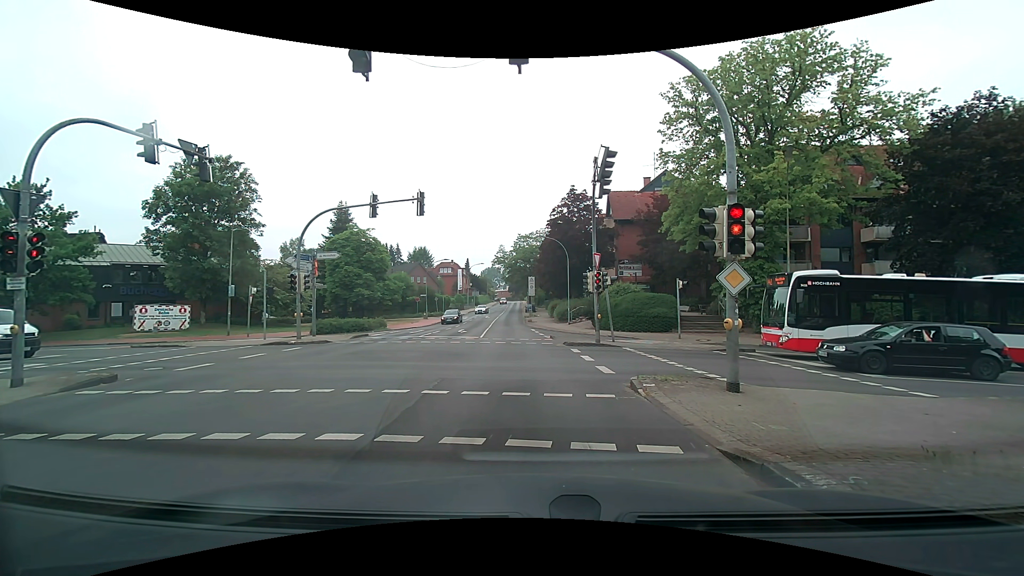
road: secondary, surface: asphalt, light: Day
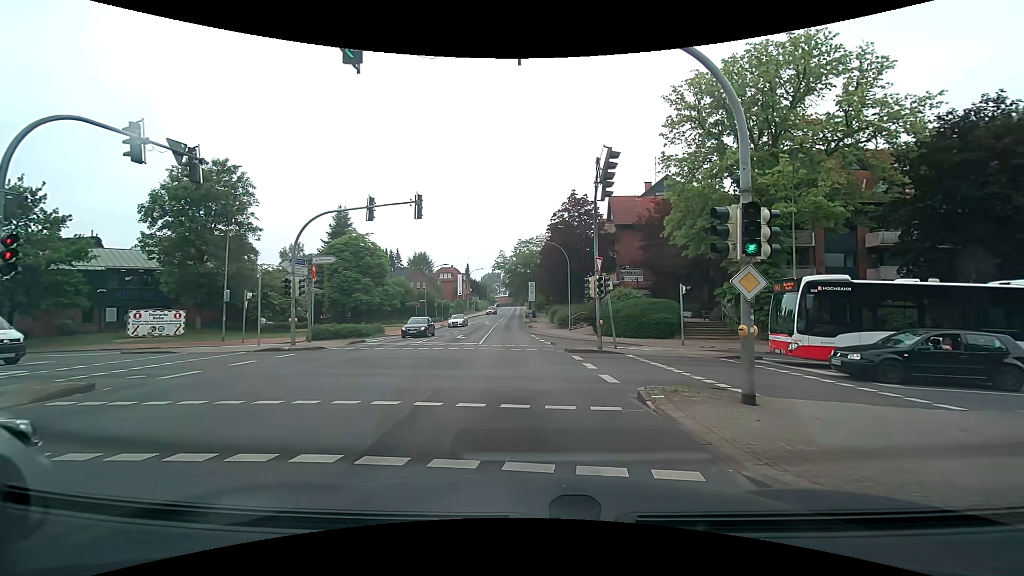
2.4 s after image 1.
(0.0, +0.7) m; 0°
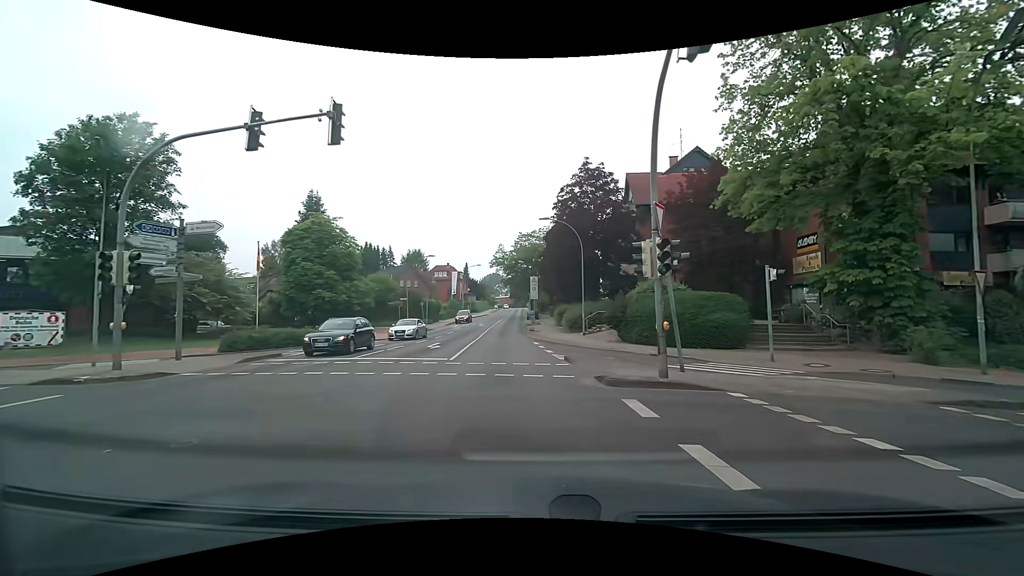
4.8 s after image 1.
(+0.3, +10.9) m; +2°
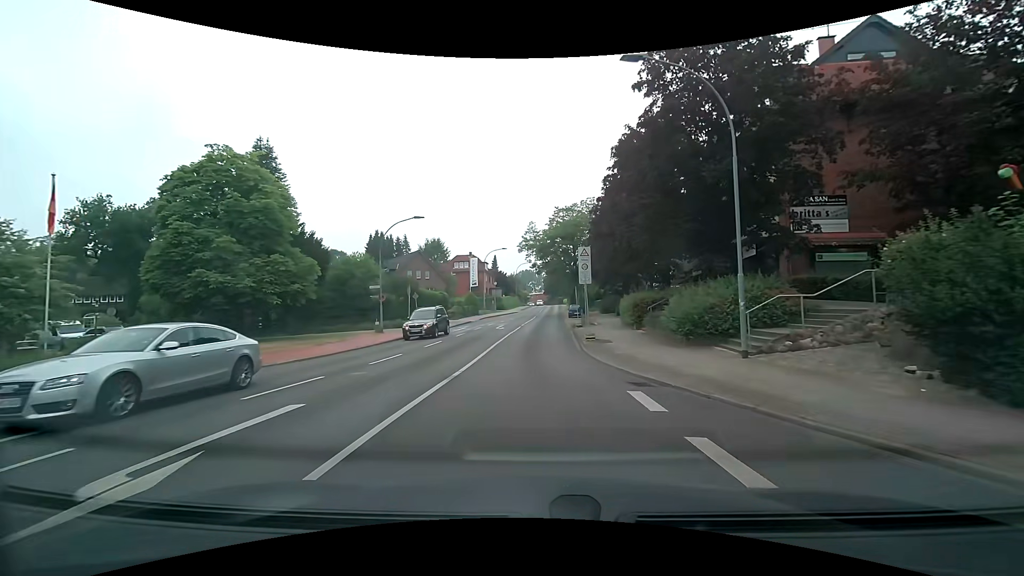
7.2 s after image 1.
(-1.1, +20.2) m; -4°
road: tertiary
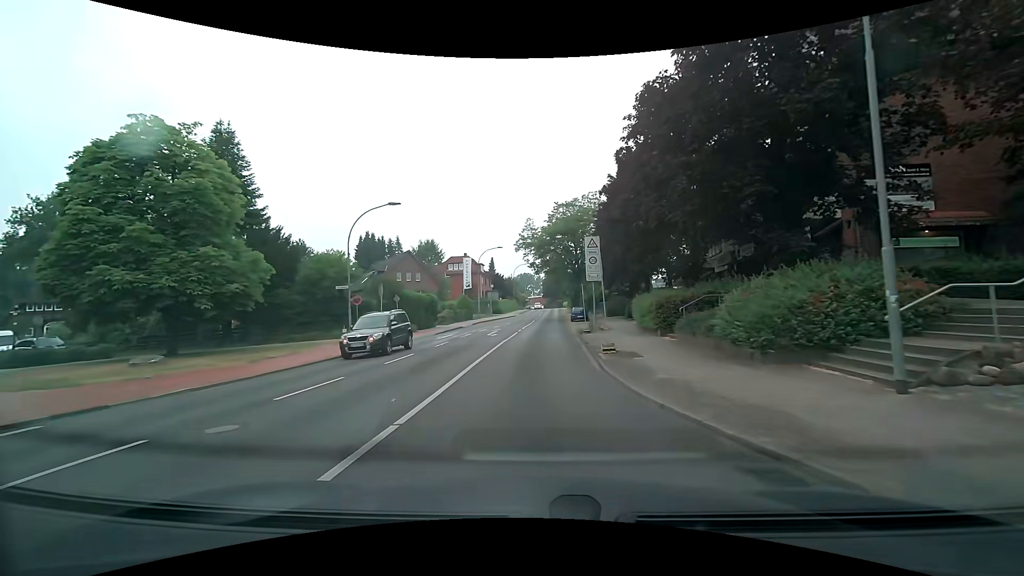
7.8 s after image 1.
(0.0, +5.3) m; 0°
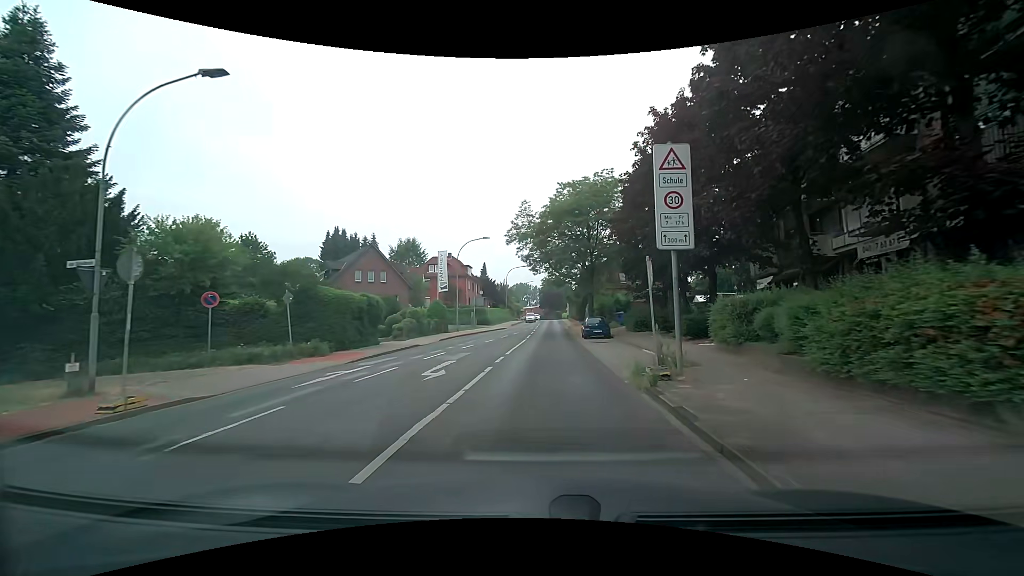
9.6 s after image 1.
(+0.1, +15.6) m; 0°
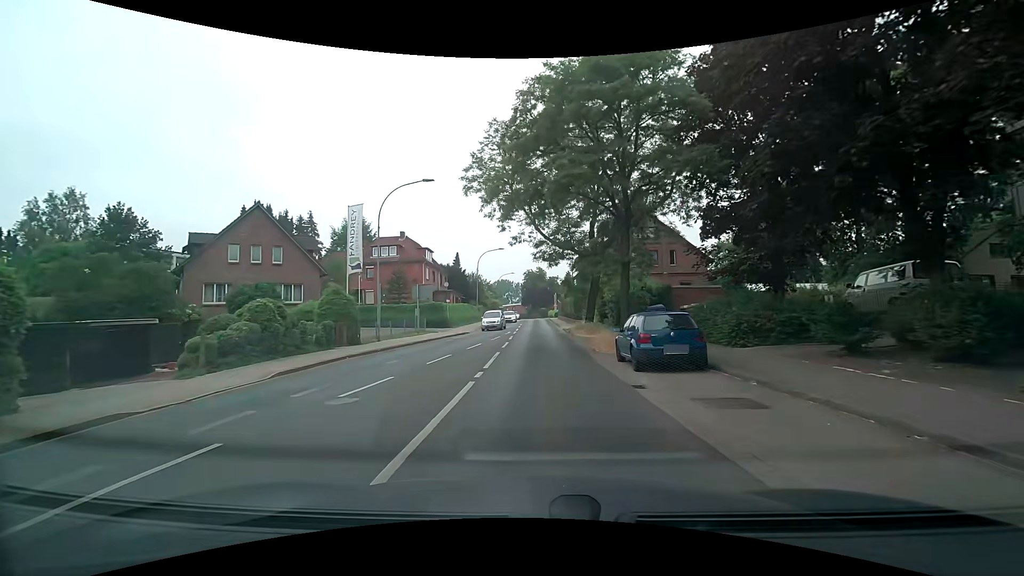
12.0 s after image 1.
(+0.5, +20.5) m; +2°
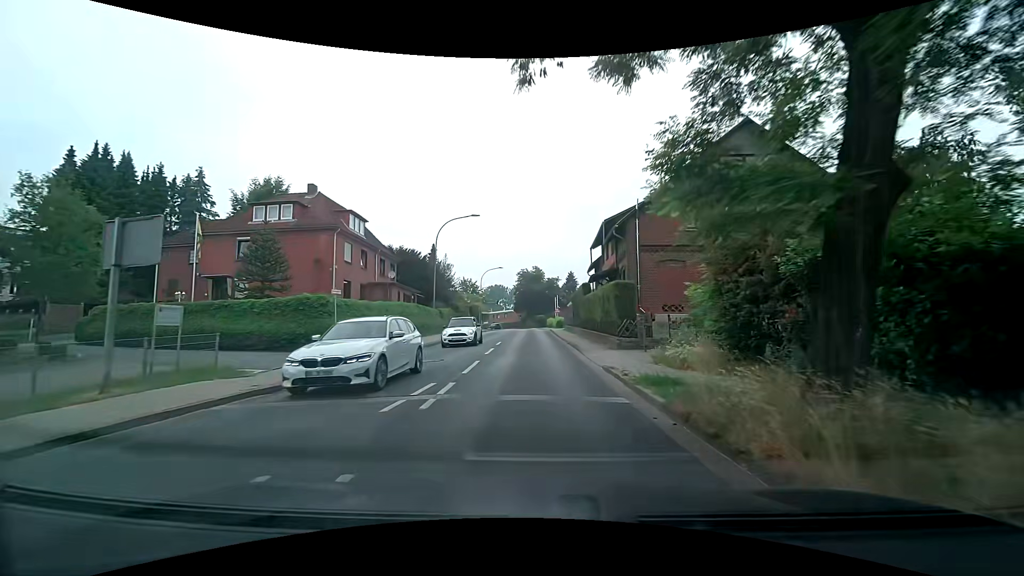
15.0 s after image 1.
(+0.2, +25.7) m; +1°
(0, +10) (0, +20) (0, +30) (0, +40) (0, +50) (0, +60) (-1, +70) (-1, +80) (-1, +90) (-2, +100) m
